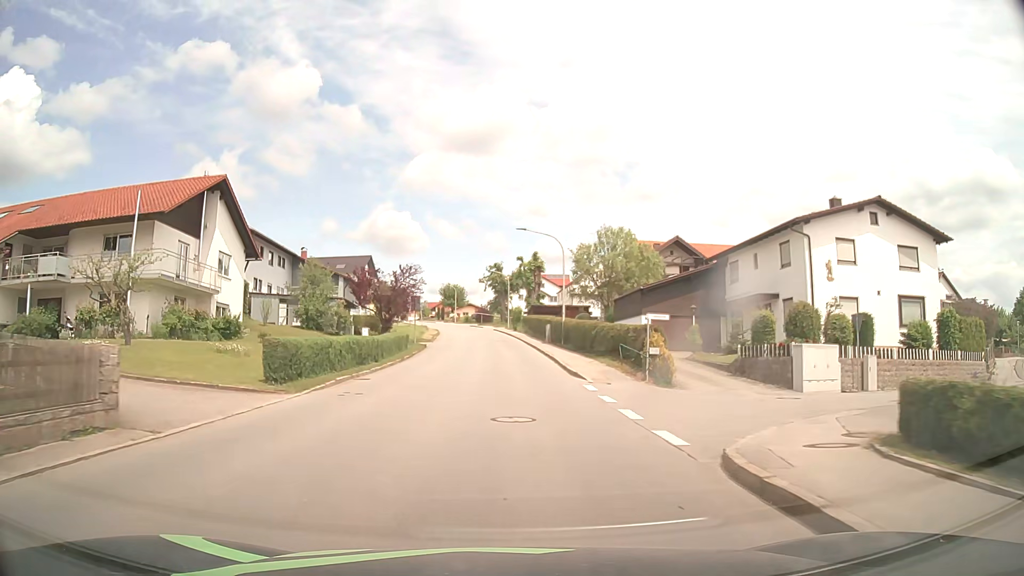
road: tertiary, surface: asphalt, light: Day
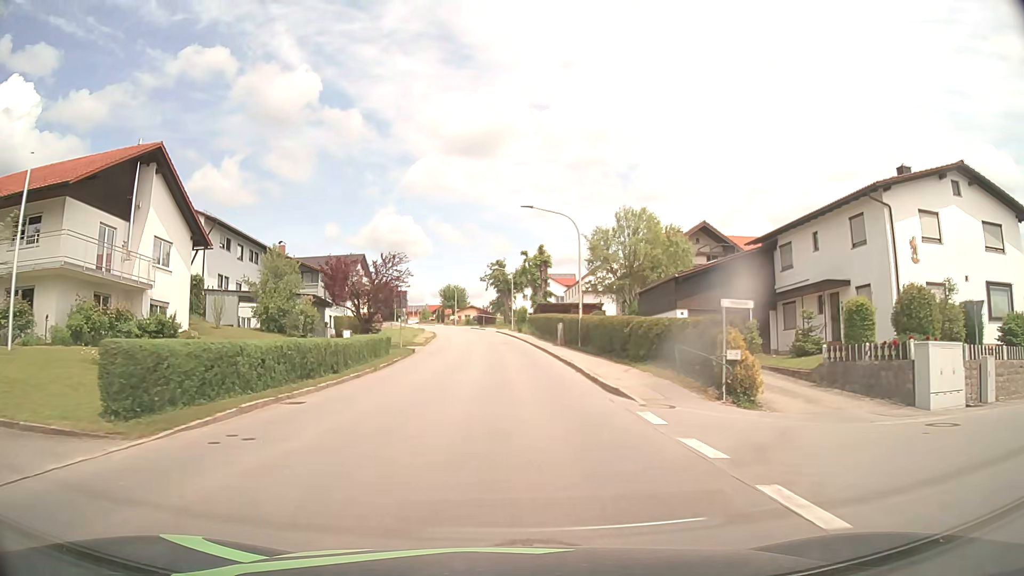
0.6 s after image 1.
(0.0, +7.5) m; 0°
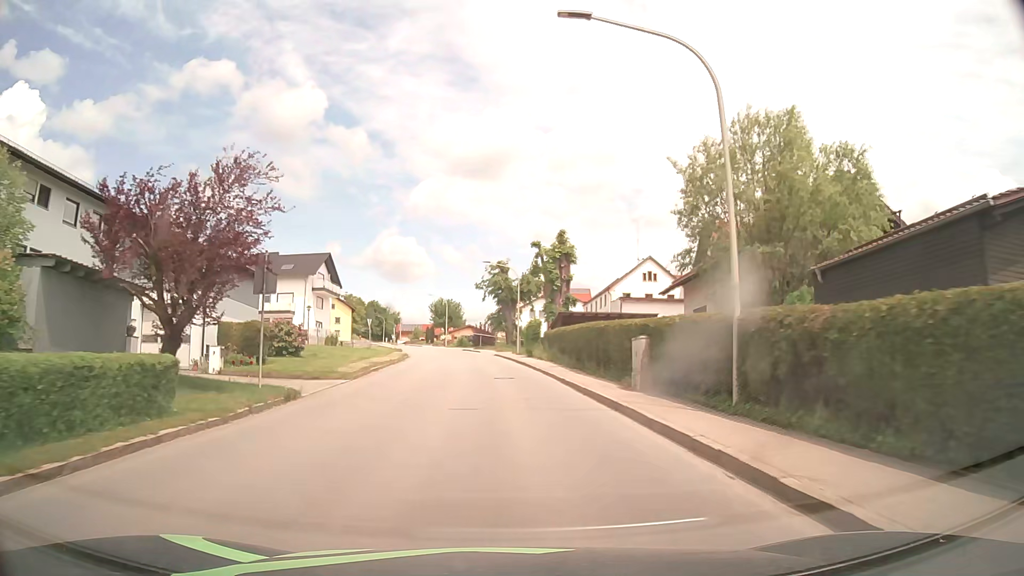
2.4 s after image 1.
(-0.2, +22.4) m; 0°
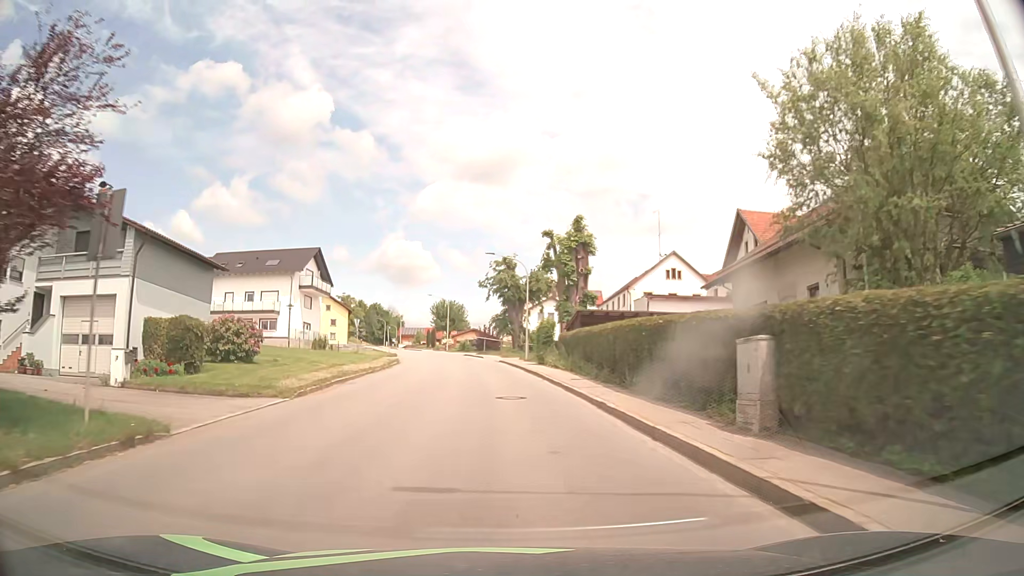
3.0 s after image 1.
(0.0, +7.4) m; 0°
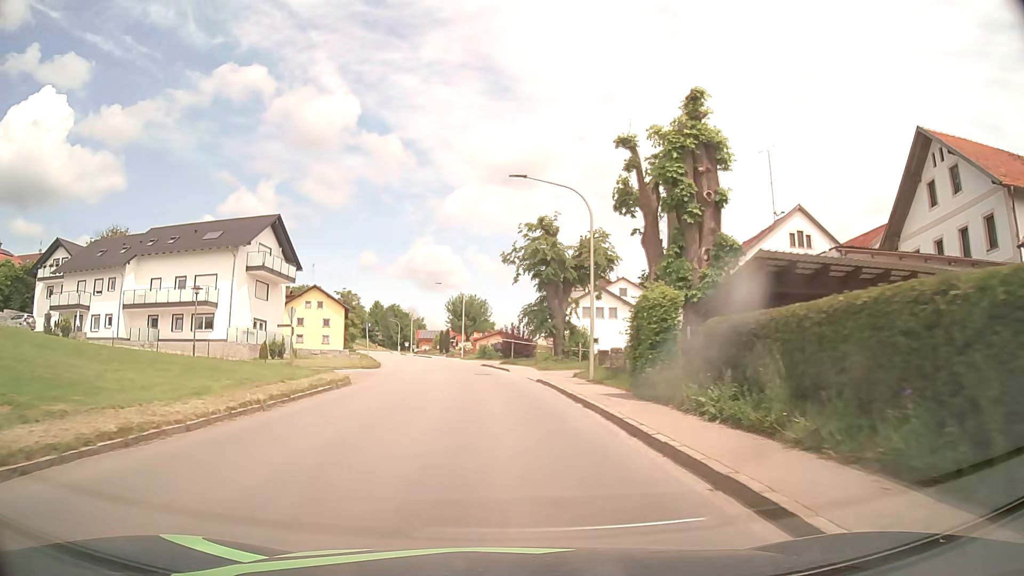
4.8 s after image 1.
(-0.4, +22.3) m; -2°
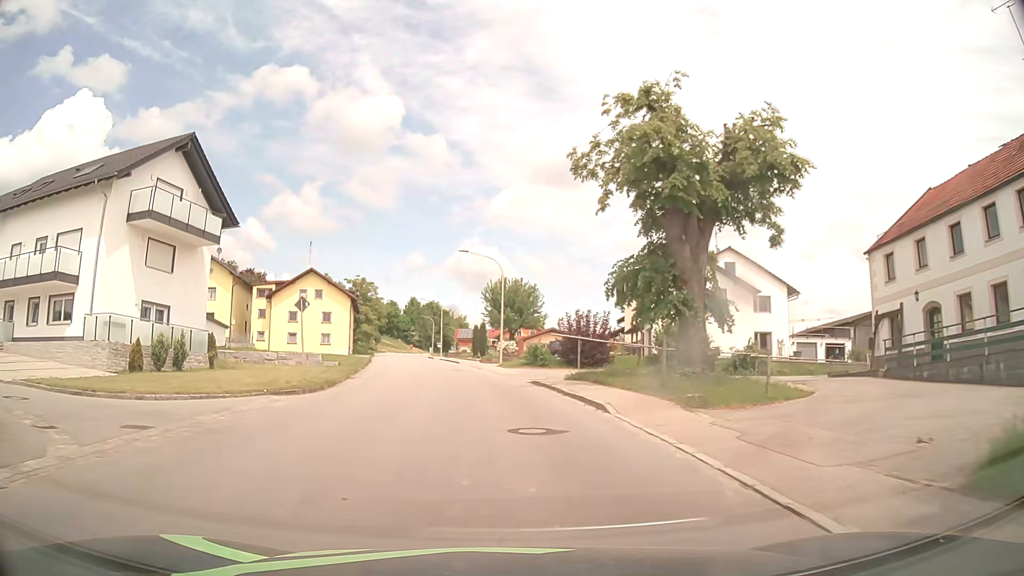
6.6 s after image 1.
(-0.7, +22.7) m; -3°
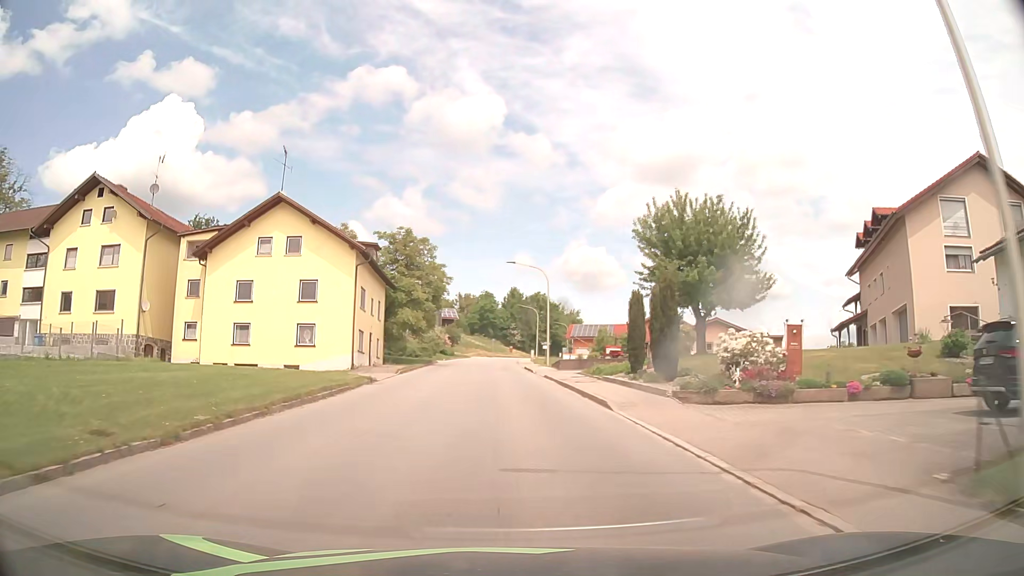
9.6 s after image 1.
(-3.8, +38.2) m; -10°
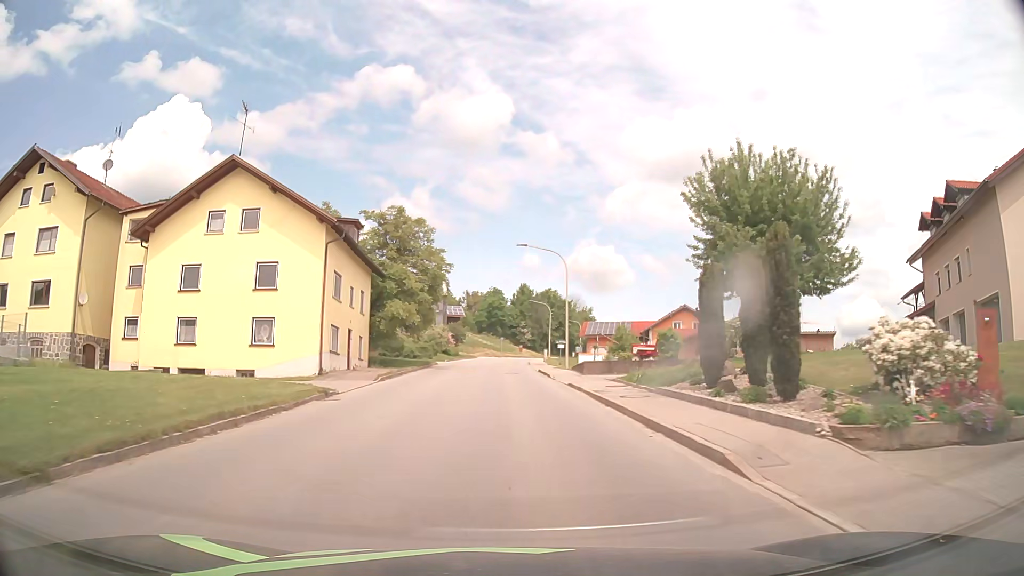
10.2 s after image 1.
(-0.1, +7.8) m; -1°
(0, +10) (0, +20) (0, +30) (0, +40) (0, +50) (0, +60) (0, +70) (+1, +80) (+2, +90) (+3, +100) m
